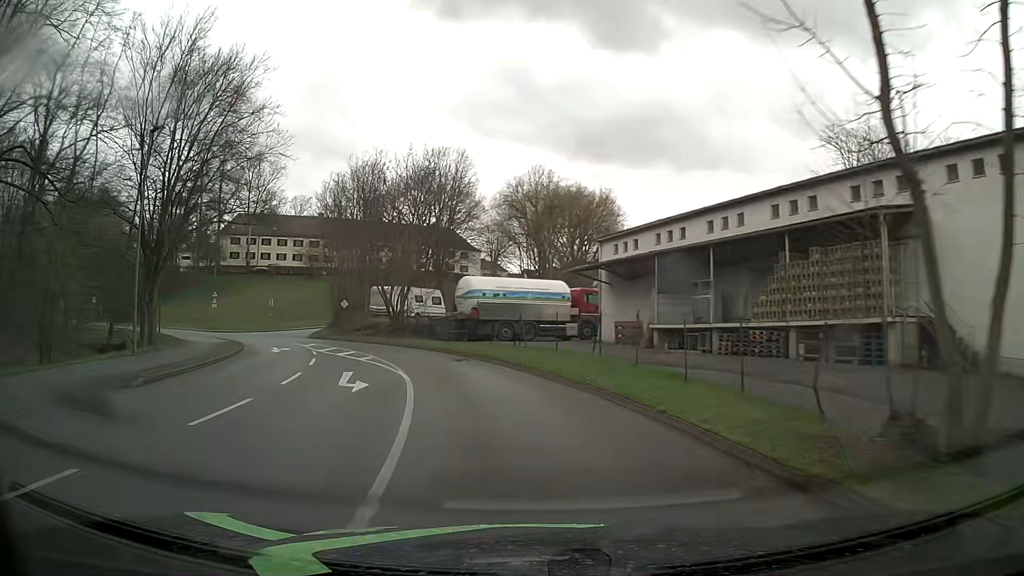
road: unclassified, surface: asphalt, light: Day
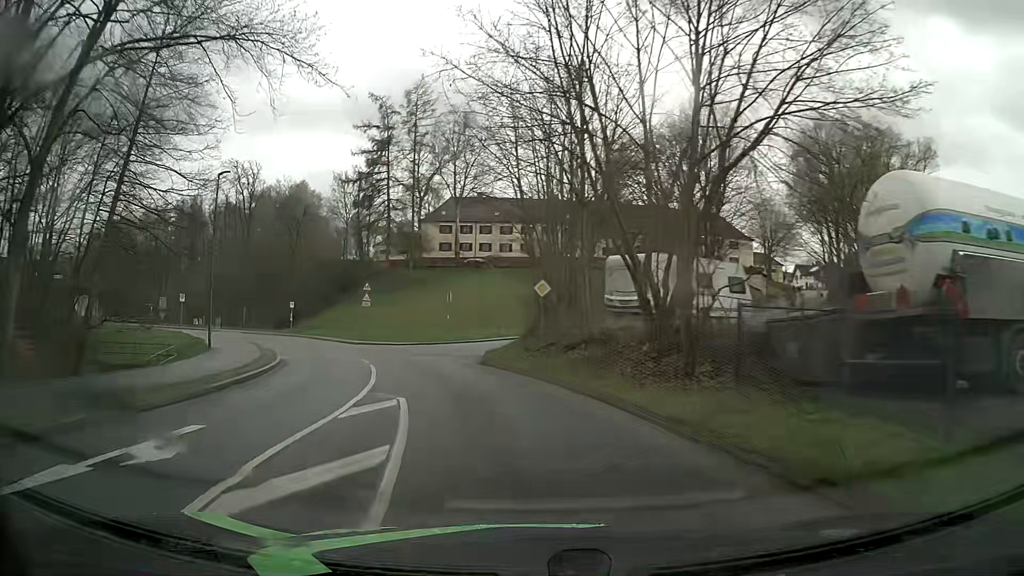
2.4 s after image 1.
(-4.9, +25.9) m; -22°
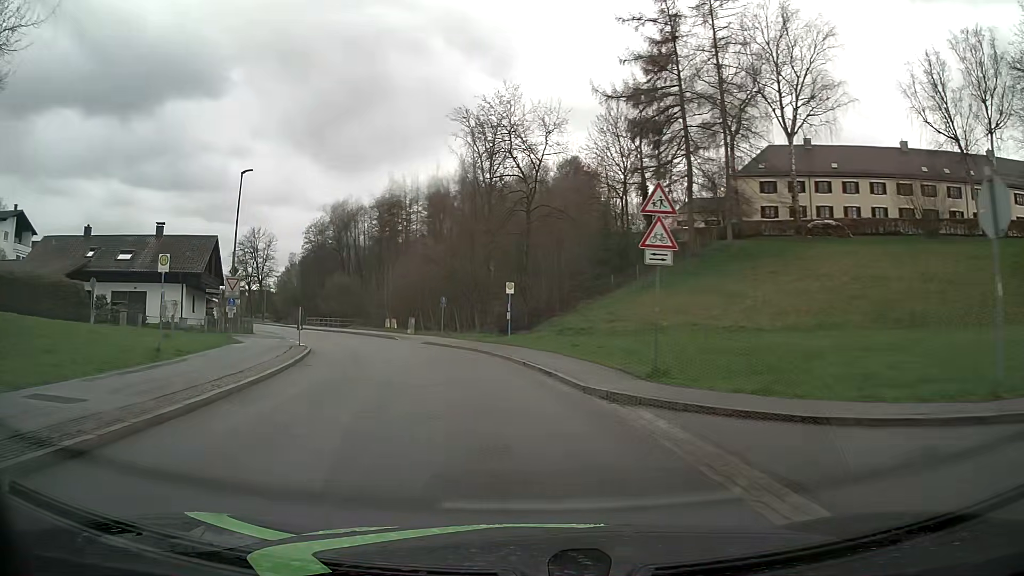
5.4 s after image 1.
(-7.3, +32.7) m; -25°
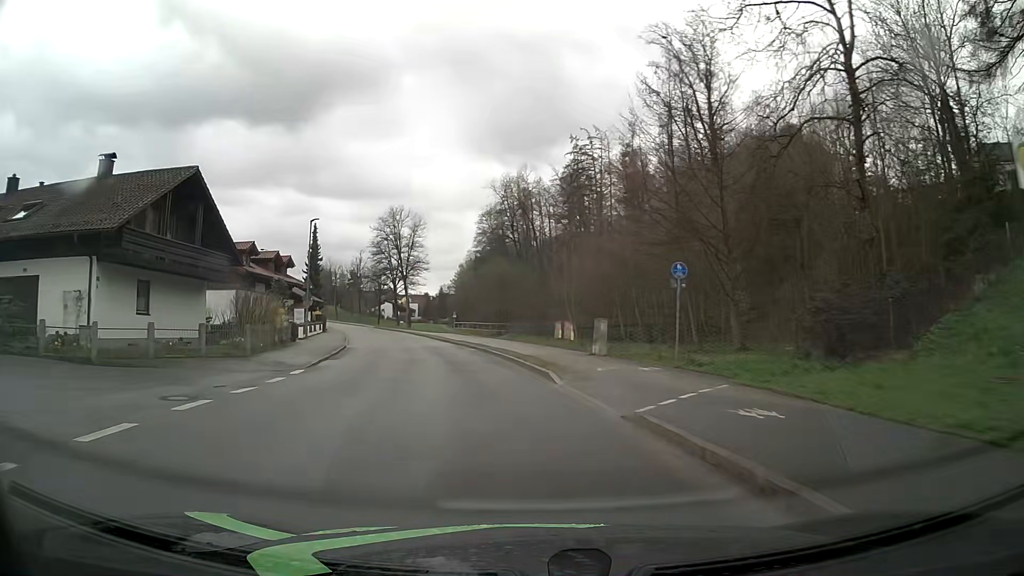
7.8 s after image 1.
(-4.1, +28.0) m; -17°
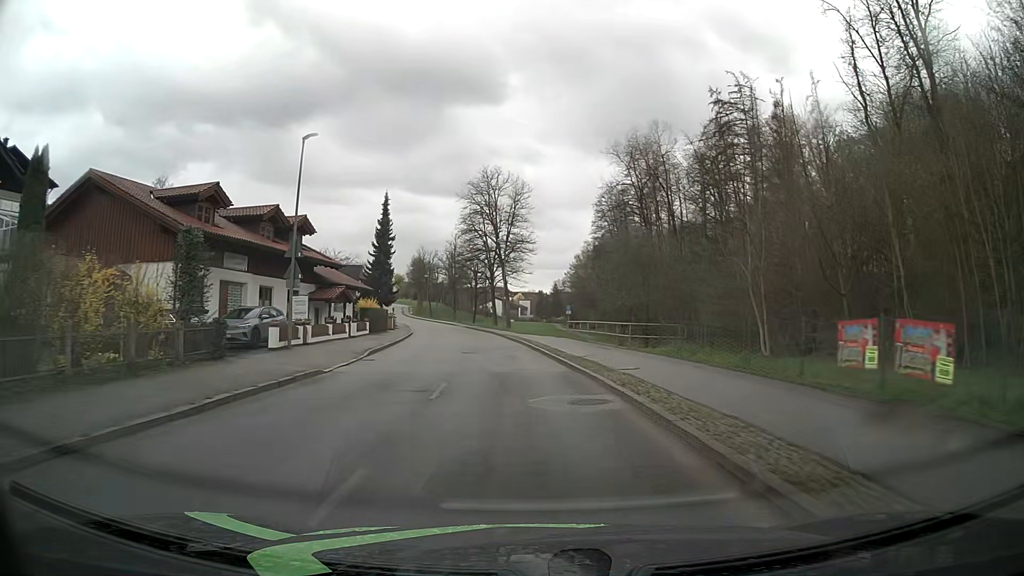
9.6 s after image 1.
(-2.2, +21.6) m; -10°
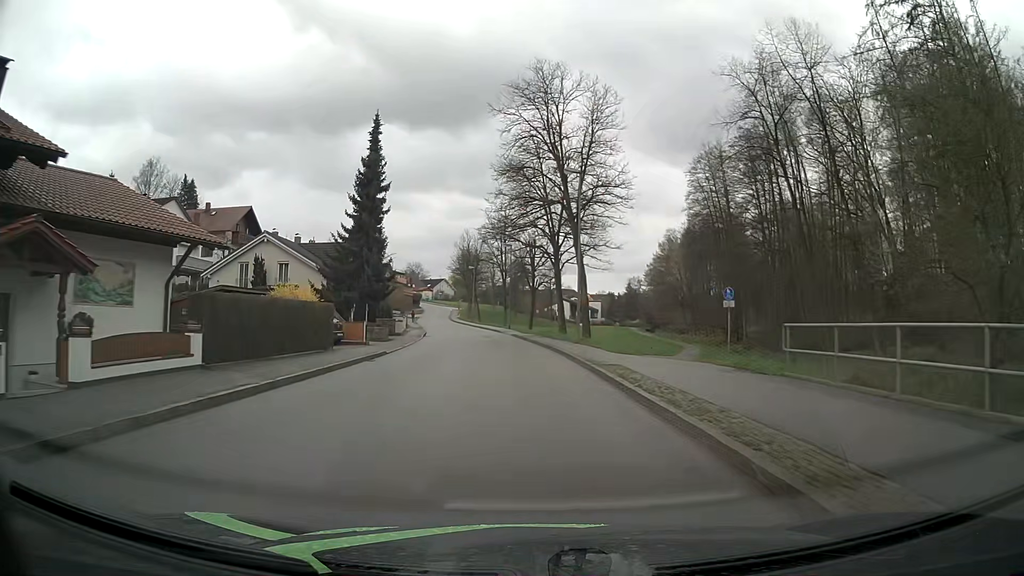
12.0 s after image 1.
(-1.3, +29.4) m; -5°
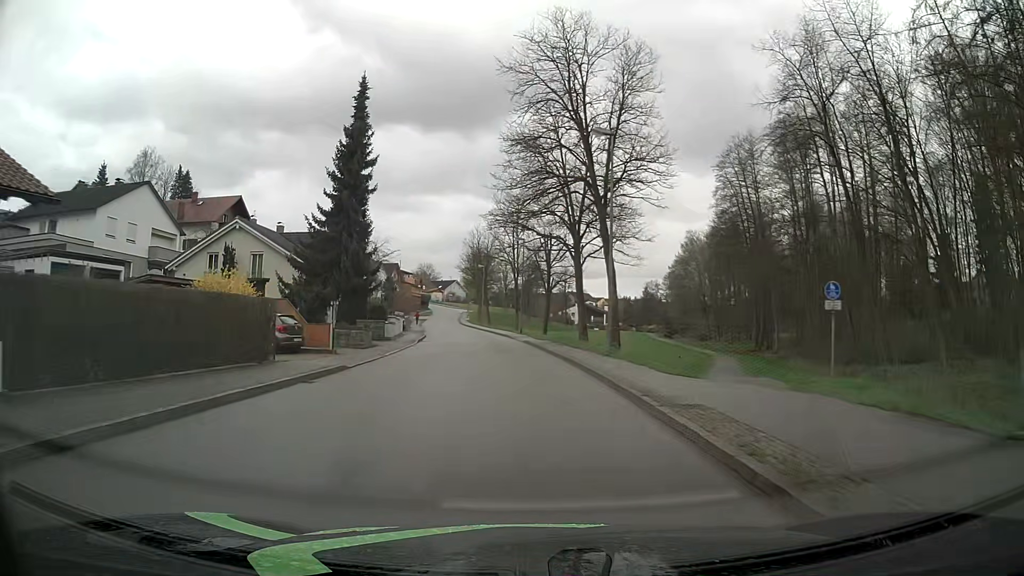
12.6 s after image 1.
(-0.2, +7.4) m; -2°
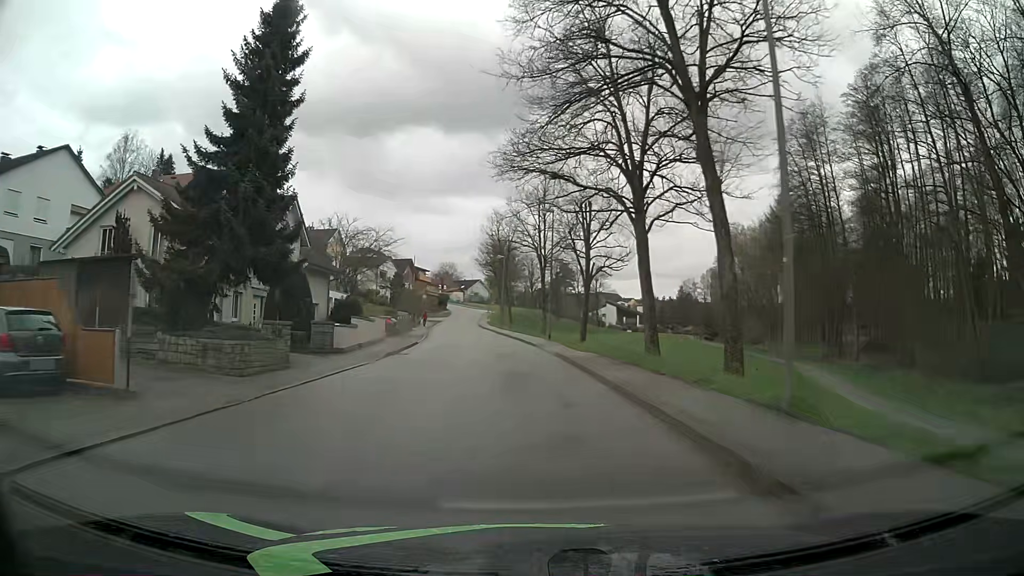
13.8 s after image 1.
(-0.3, +14.8) m; -2°
